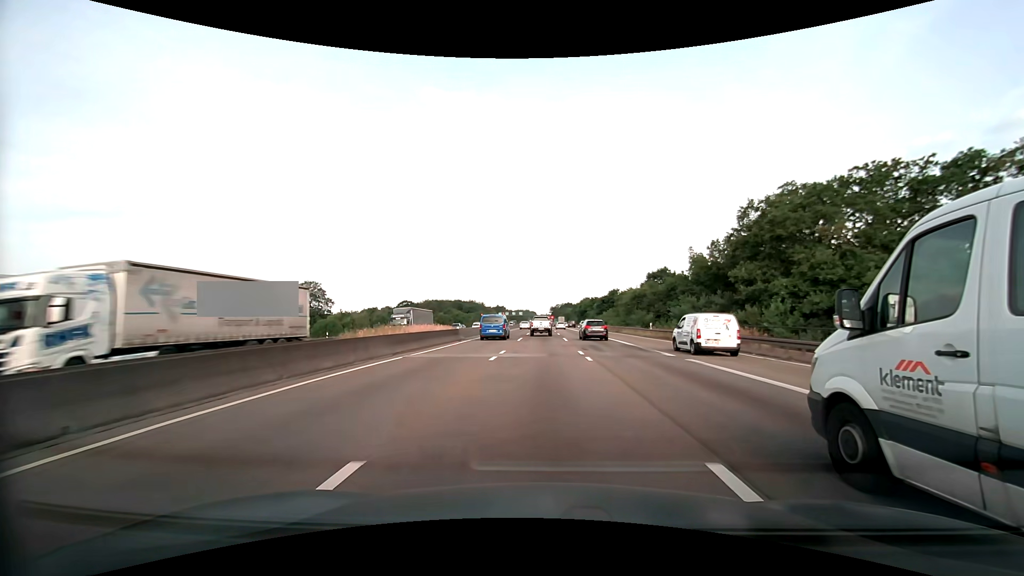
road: motorway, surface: asphalt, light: Day
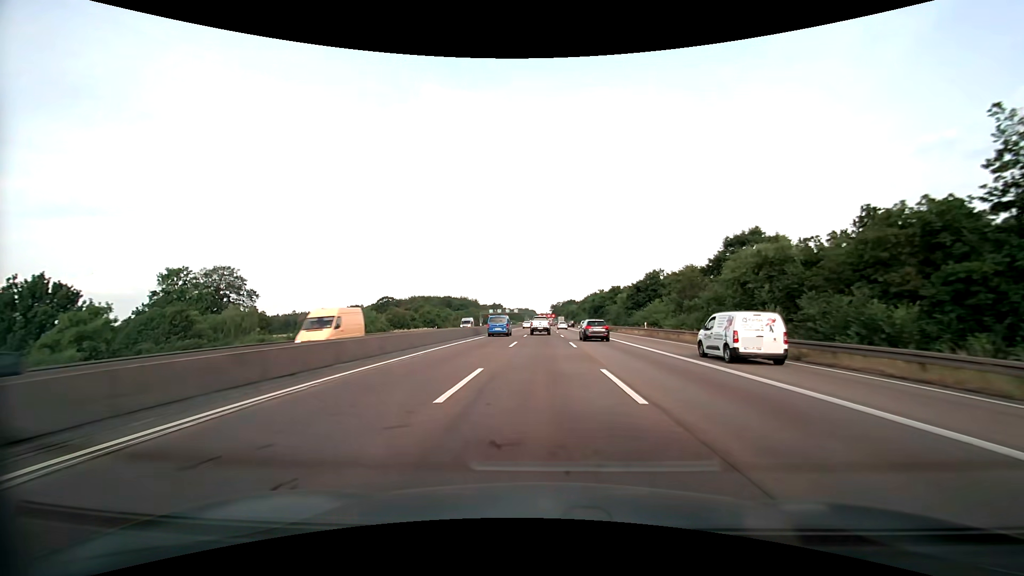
(+0.1, +44.6) m; 0°
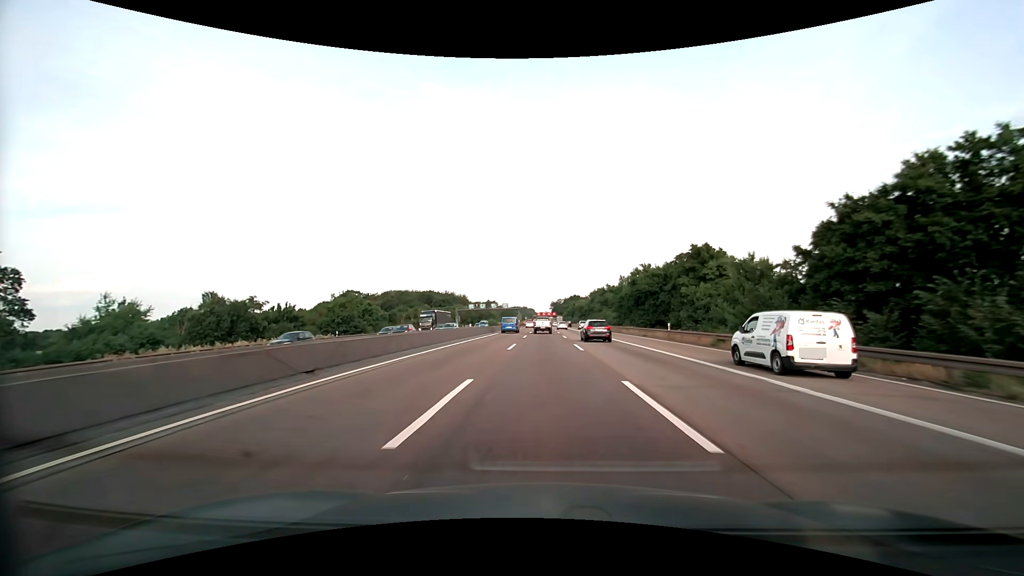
(-0.1, +56.9) m; 0°
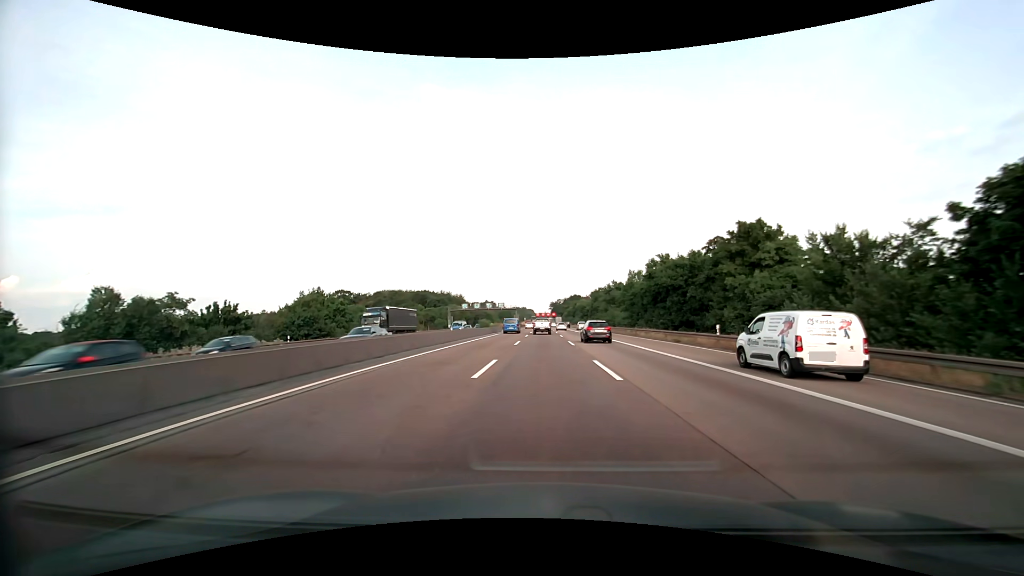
(0.0, +11.7) m; 0°
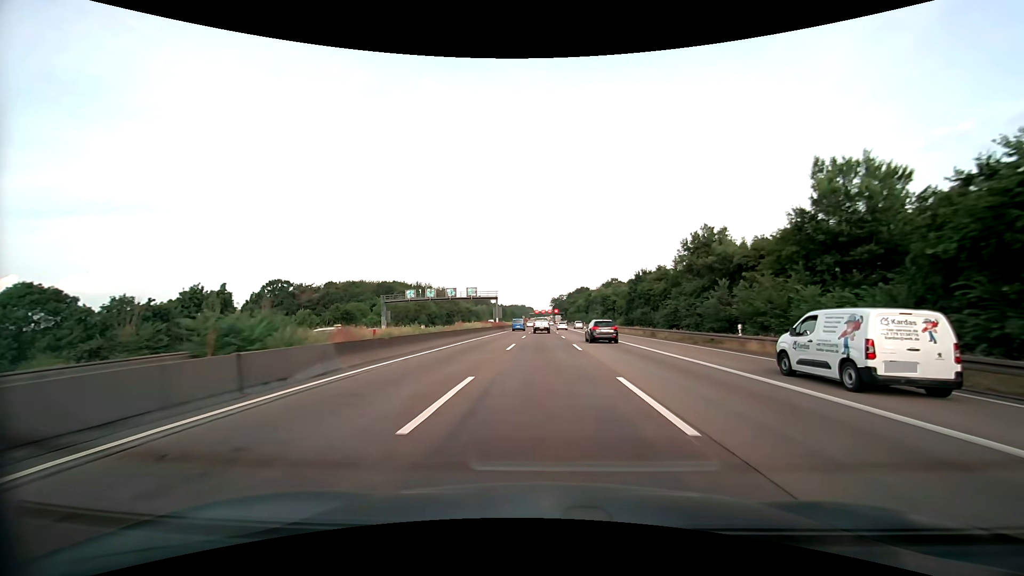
(+0.1, +59.9) m; 0°
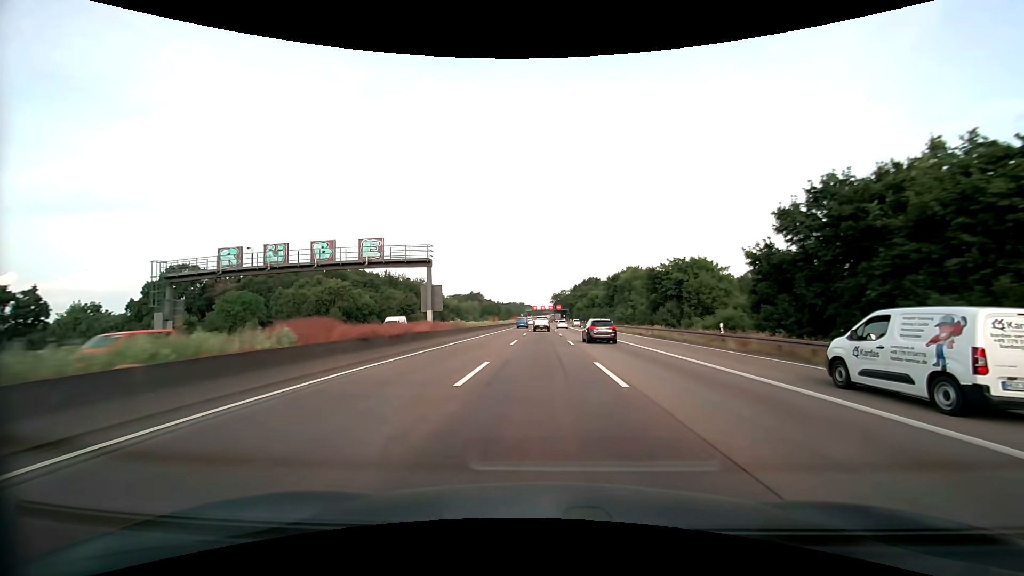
(0.0, +49.9) m; 0°
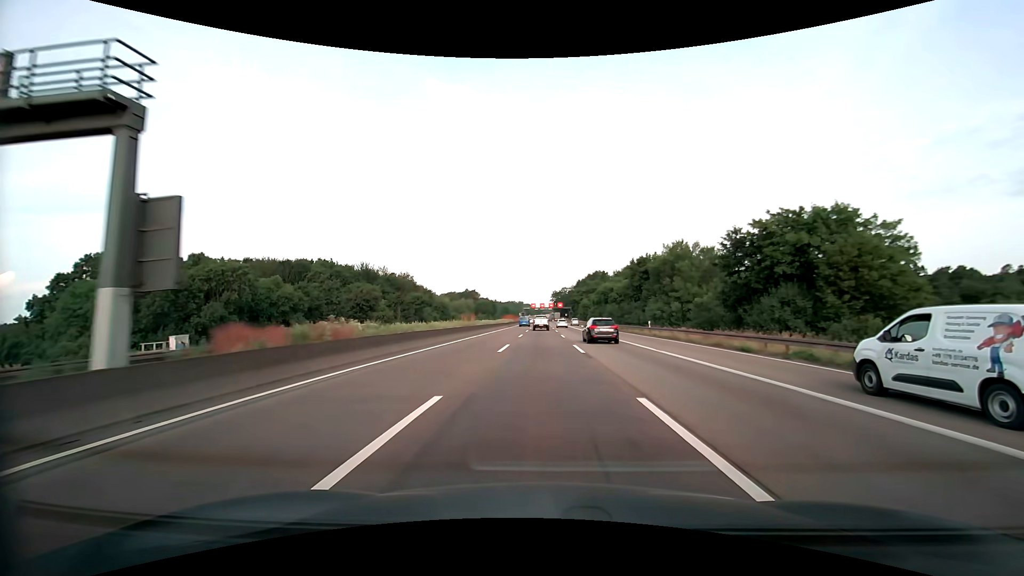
(0.0, +25.6) m; 0°
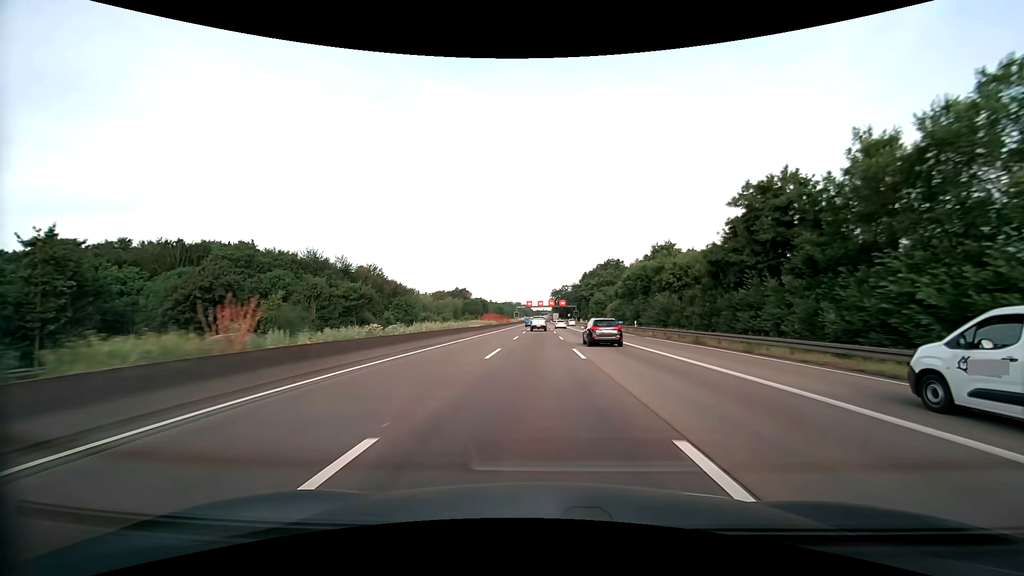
(0.0, +39.0) m; 0°
(0, +10) (0, +20) (0, +30) (0, +40) (0, +50) (0, +60) (0, +70) (0, +80) (0, +90) (0, +100) m
